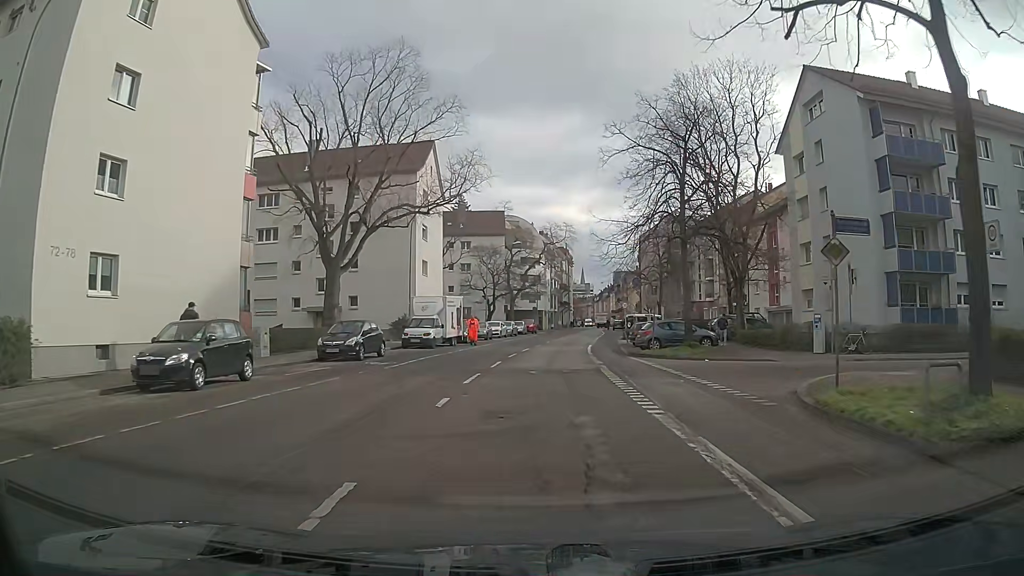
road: residential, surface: asphalt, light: Day
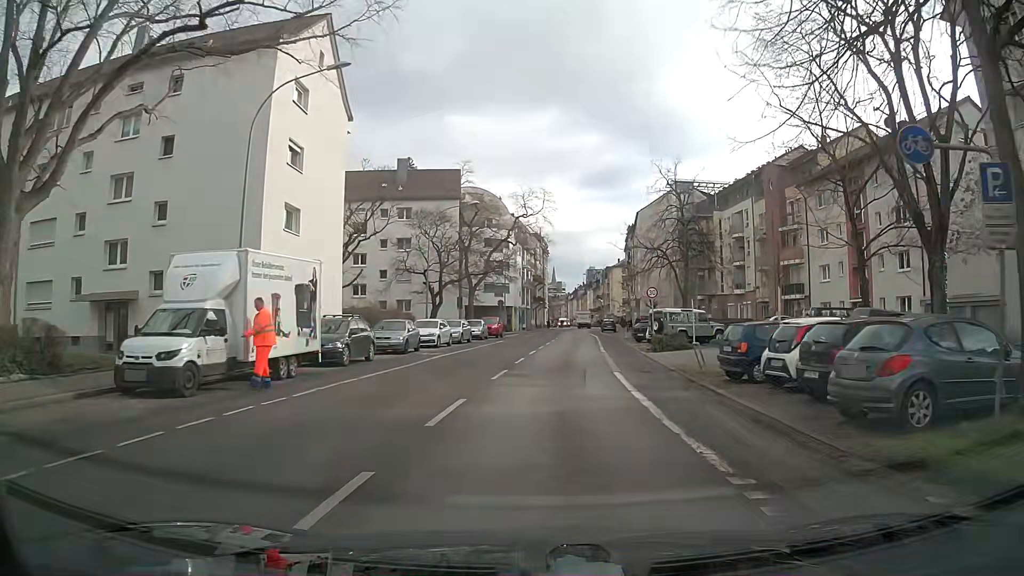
(+0.2, +23.7) m; +3°
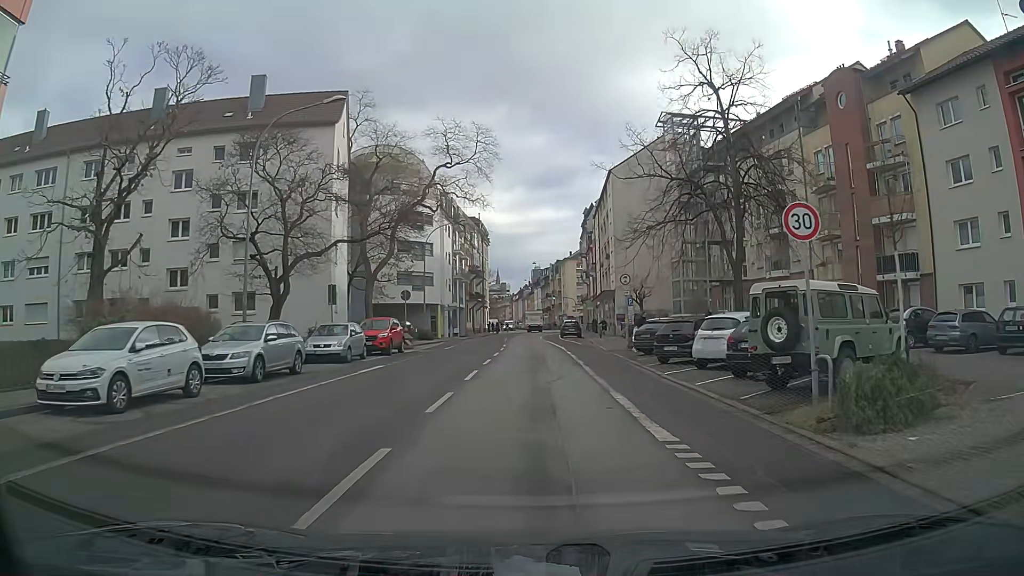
(+0.6, +23.8) m; +4°
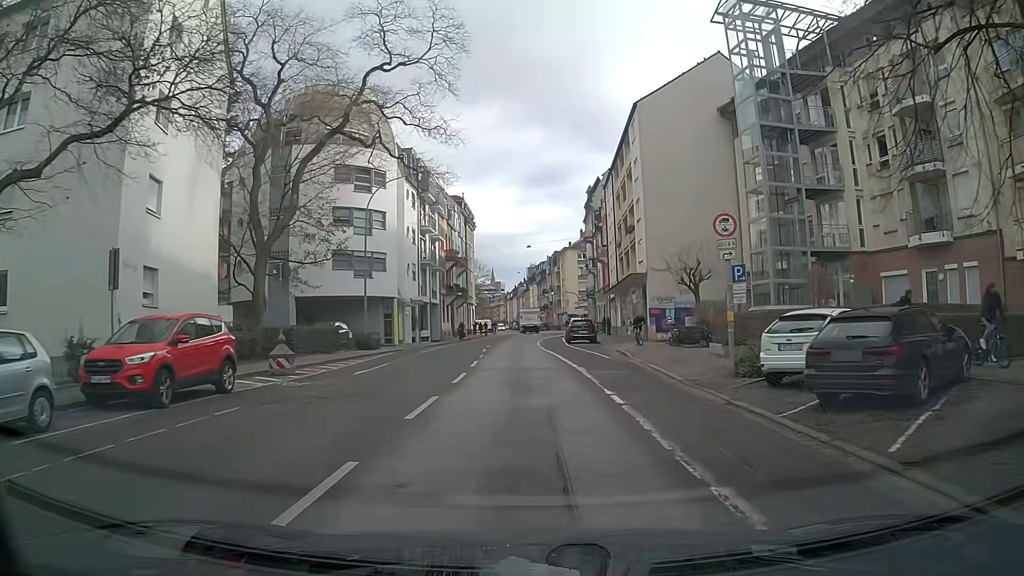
(+0.2, +18.7) m; 0°
(0, +10) (0, +20) (0, +30) (-1, +40) (-1, +50) (0, +60) (0, +70) (0, +80) (+1, +90) (+1, +100) m
